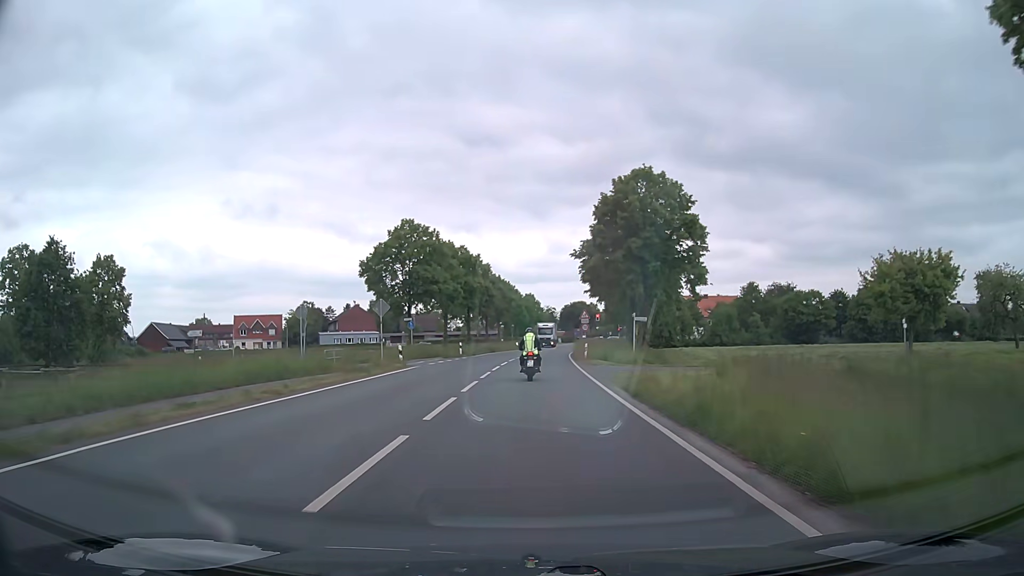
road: secondary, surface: asphalt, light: Day
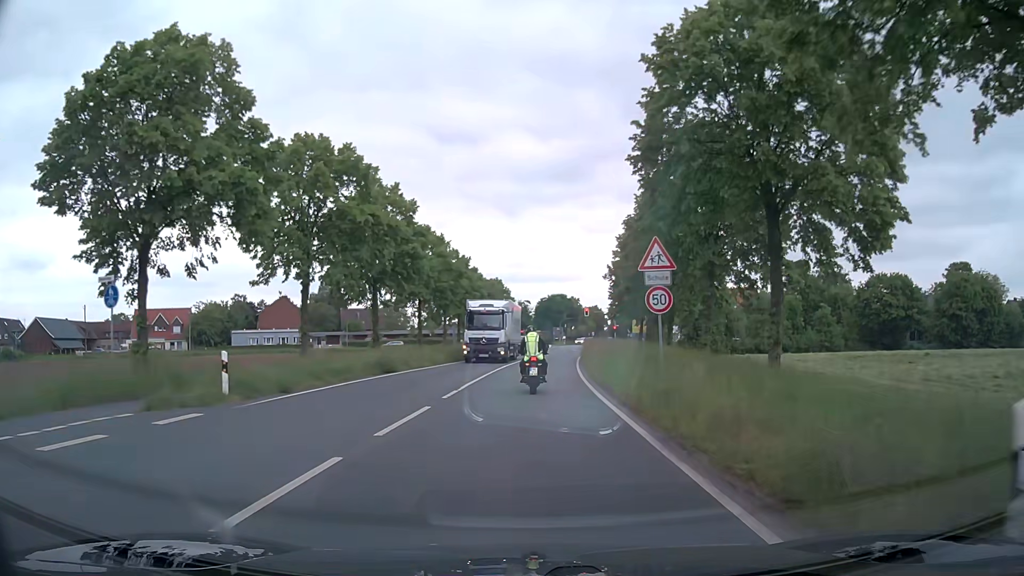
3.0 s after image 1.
(+0.9, +37.3) m; +3°
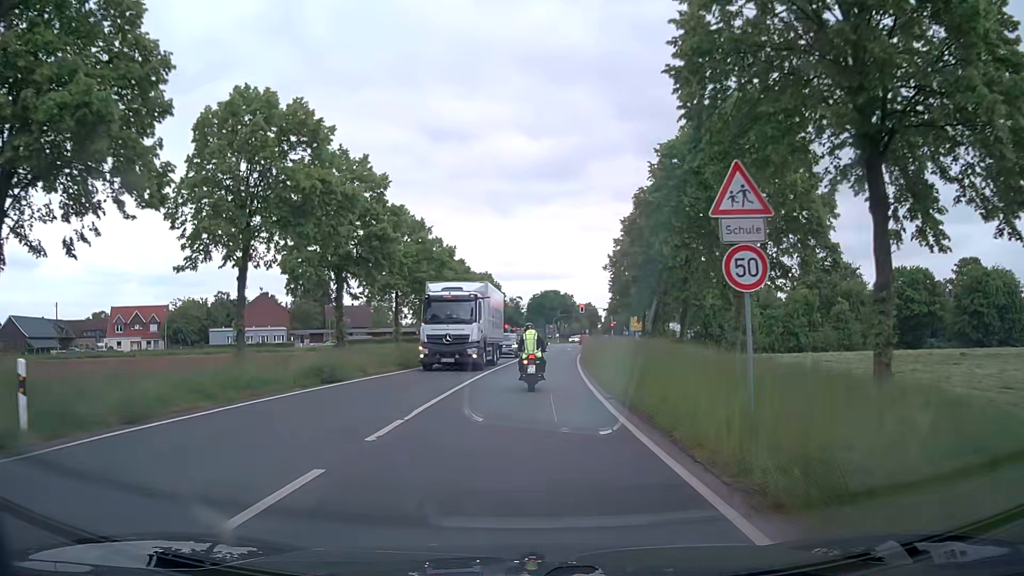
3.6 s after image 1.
(0.0, +6.7) m; 0°
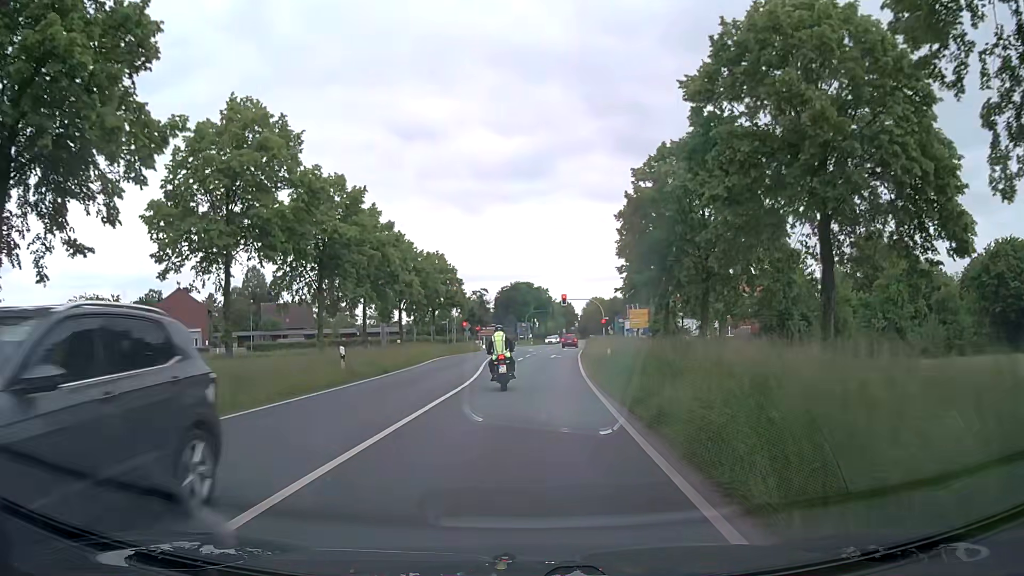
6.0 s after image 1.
(+0.6, +24.9) m; +3°
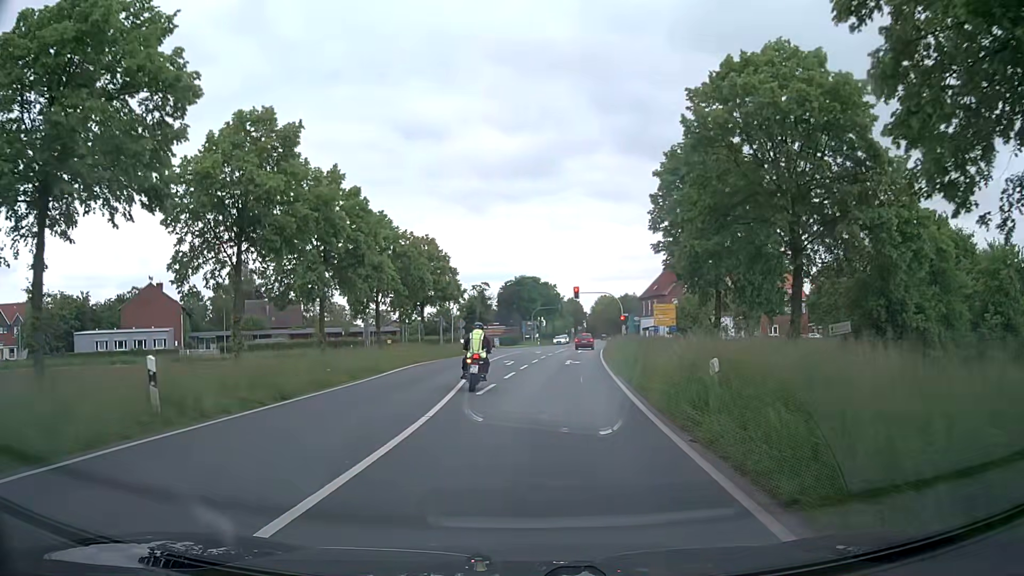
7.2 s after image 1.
(0.0, +11.6) m; -1°
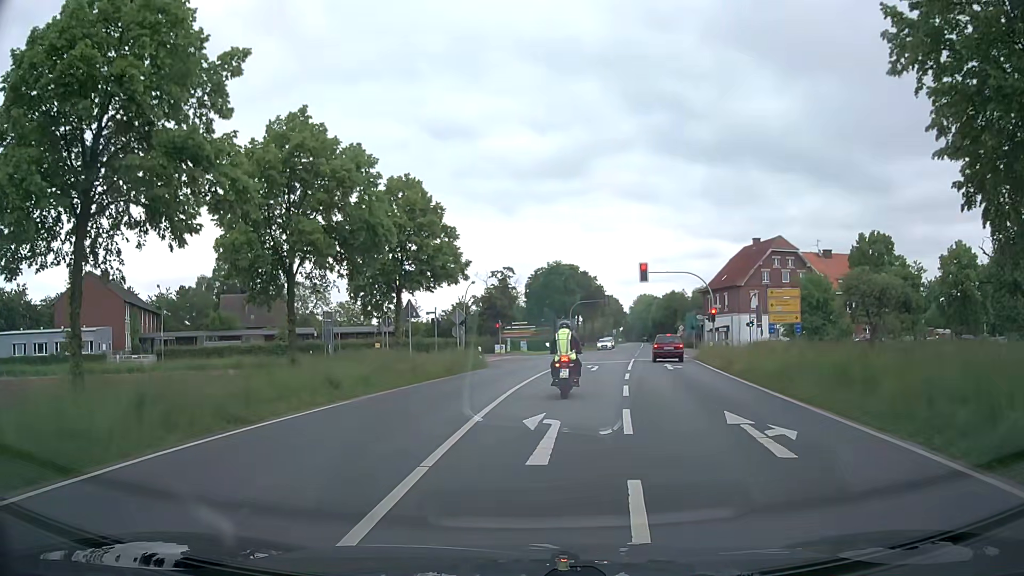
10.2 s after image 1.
(-0.5, +24.3) m; -2°
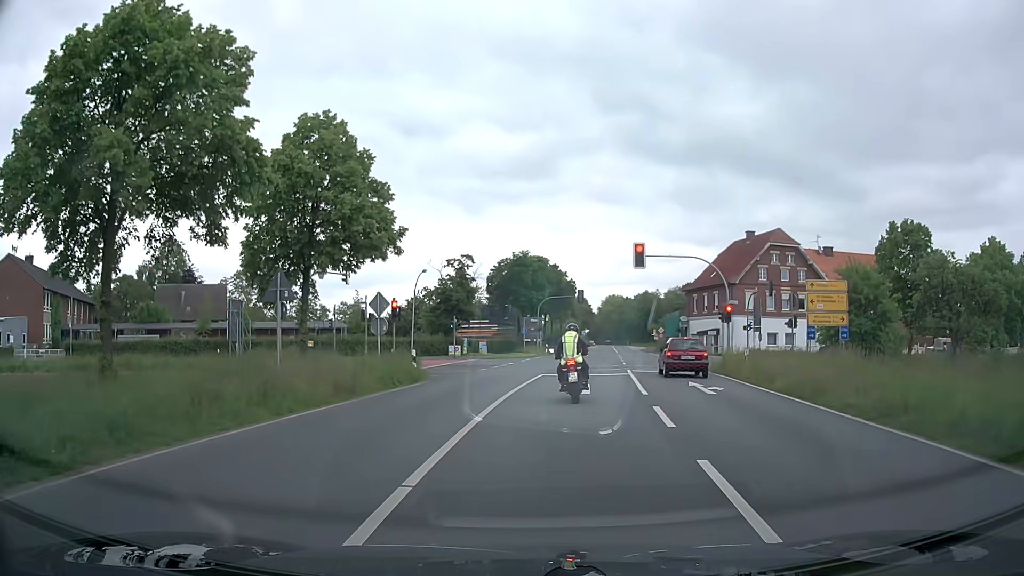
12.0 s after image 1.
(+0.2, +10.8) m; +4°
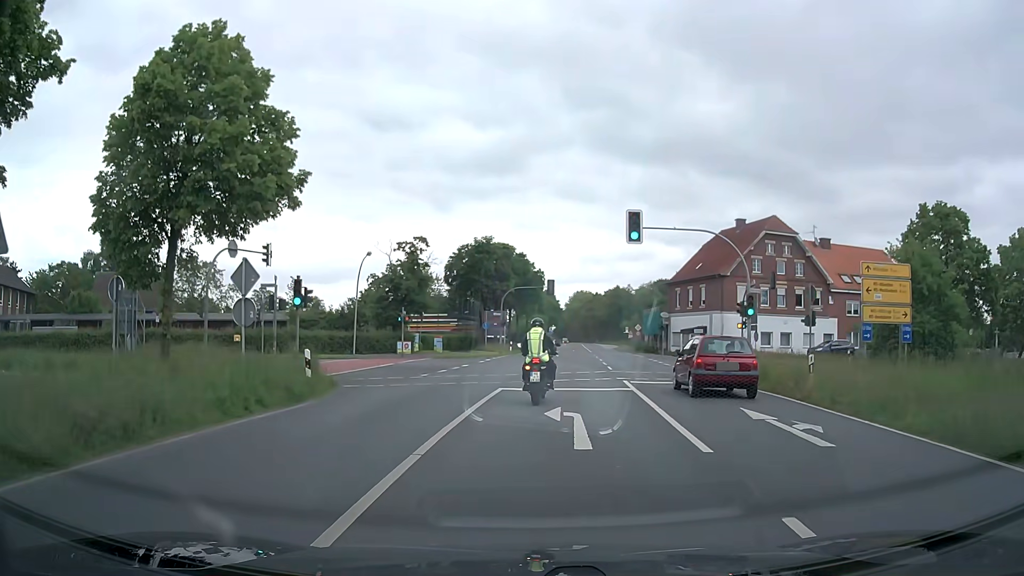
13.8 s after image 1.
(+0.1, +8.6) m; +2°
(0, +10) (+1, +20) (+2, +30) (0, +40) (-8, +44) (-18, +43) (-28, +39) (-37, +35) (-45, +30) (-54, +25) m
